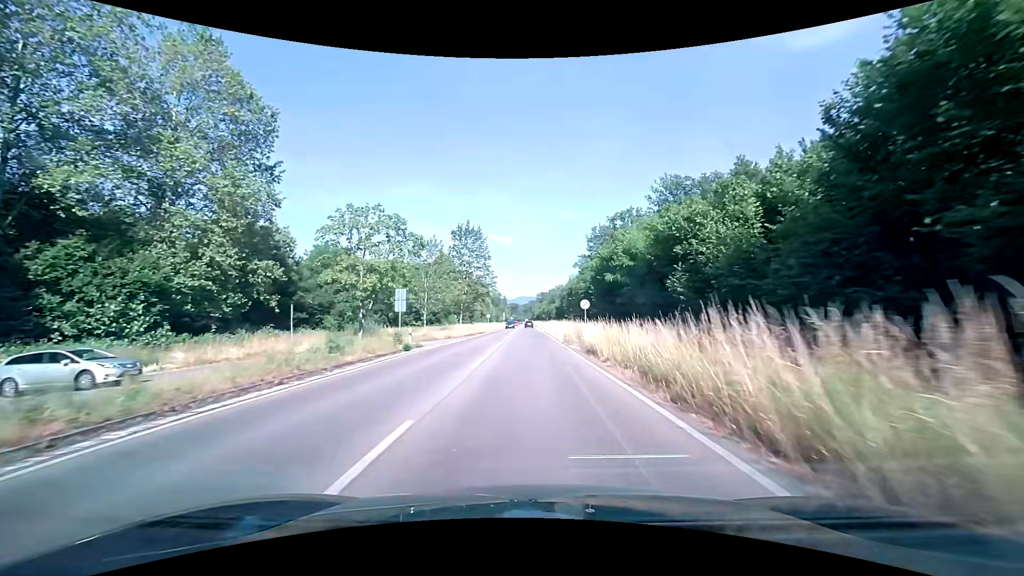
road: primary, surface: asphalt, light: Day
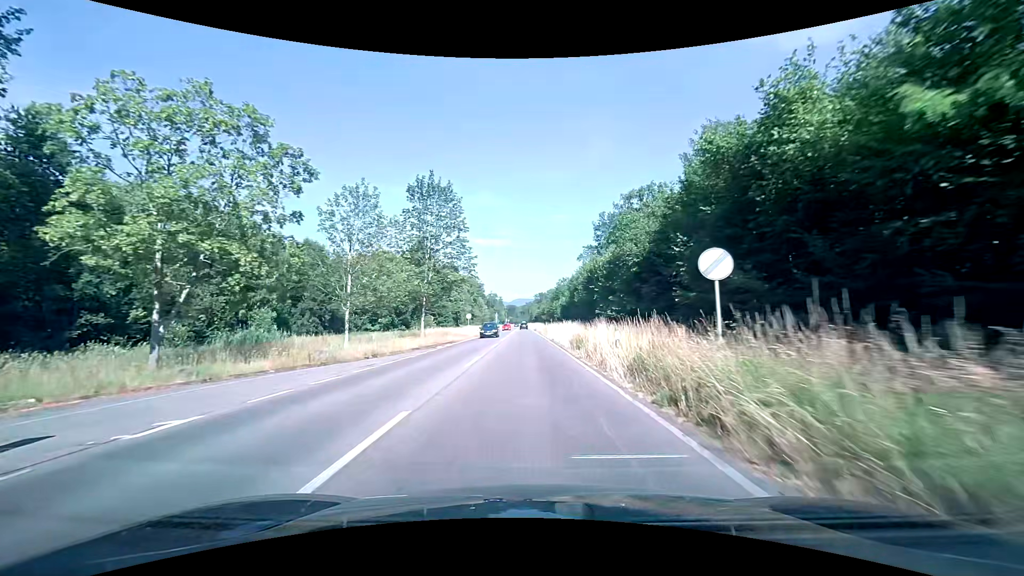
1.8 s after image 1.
(+0.1, +23.3) m; 0°
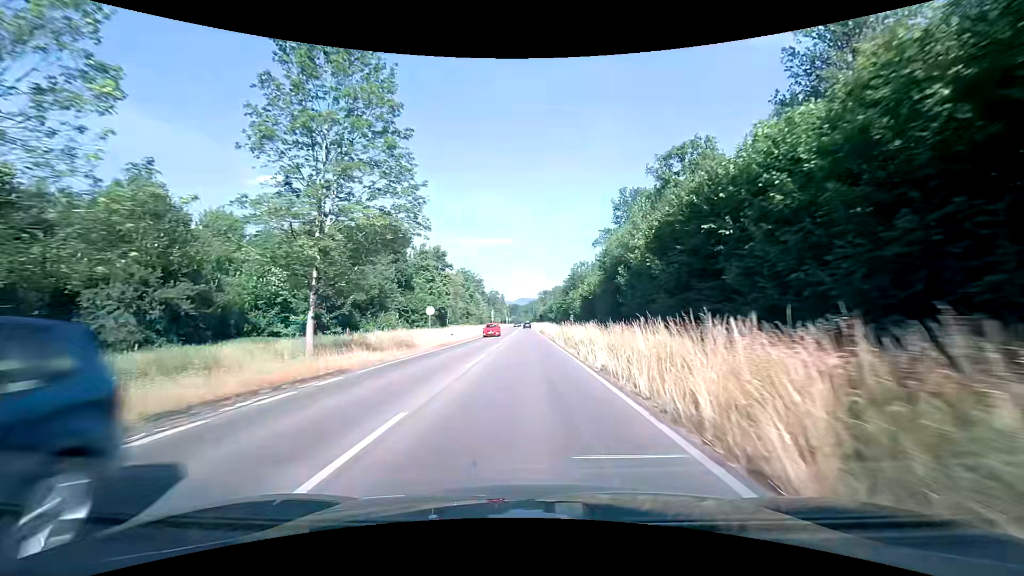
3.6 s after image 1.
(-0.1, +24.1) m; -1°
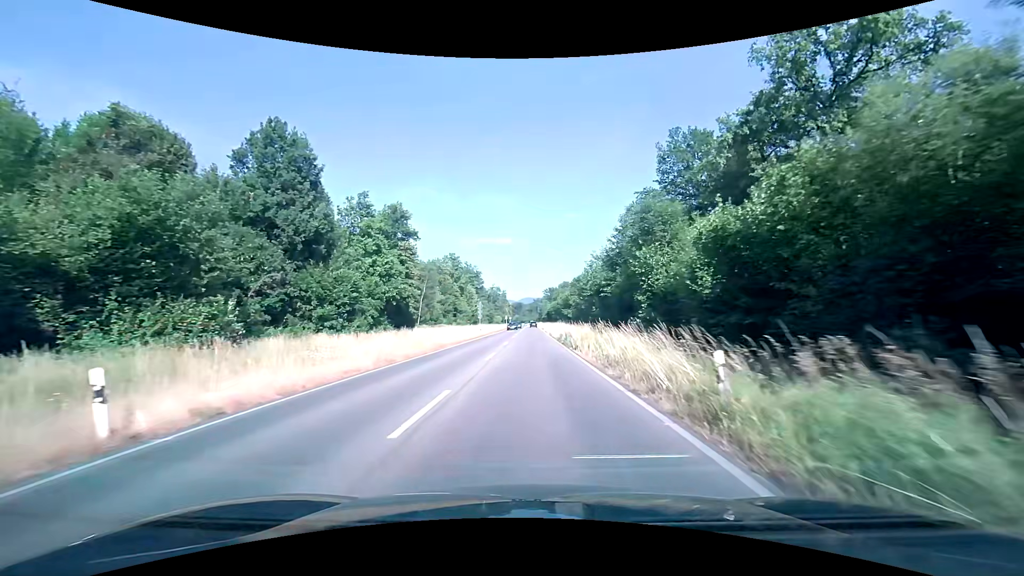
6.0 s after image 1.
(-0.2, +33.6) m; 0°
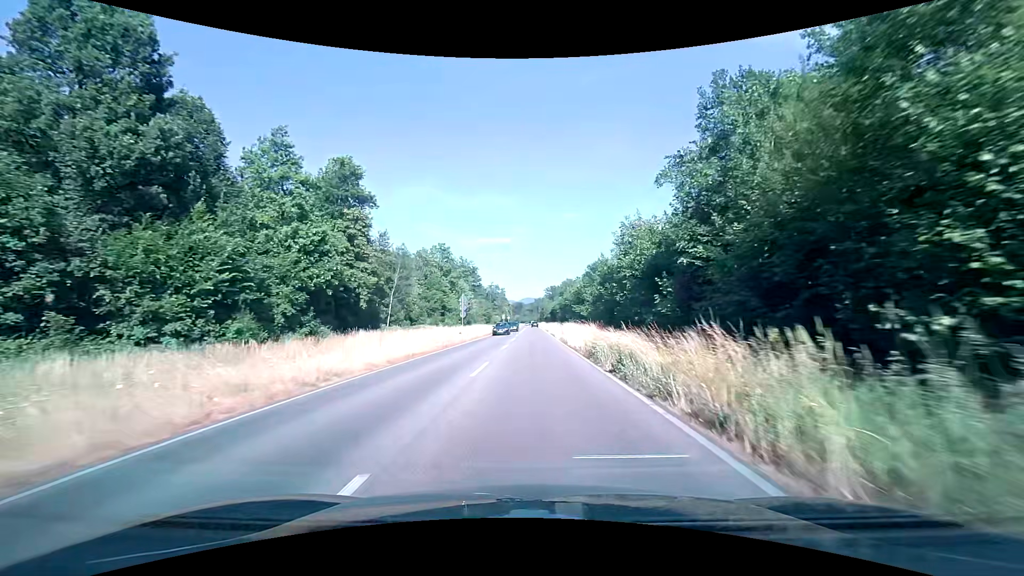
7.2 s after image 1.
(0.0, +17.6) m; 0°
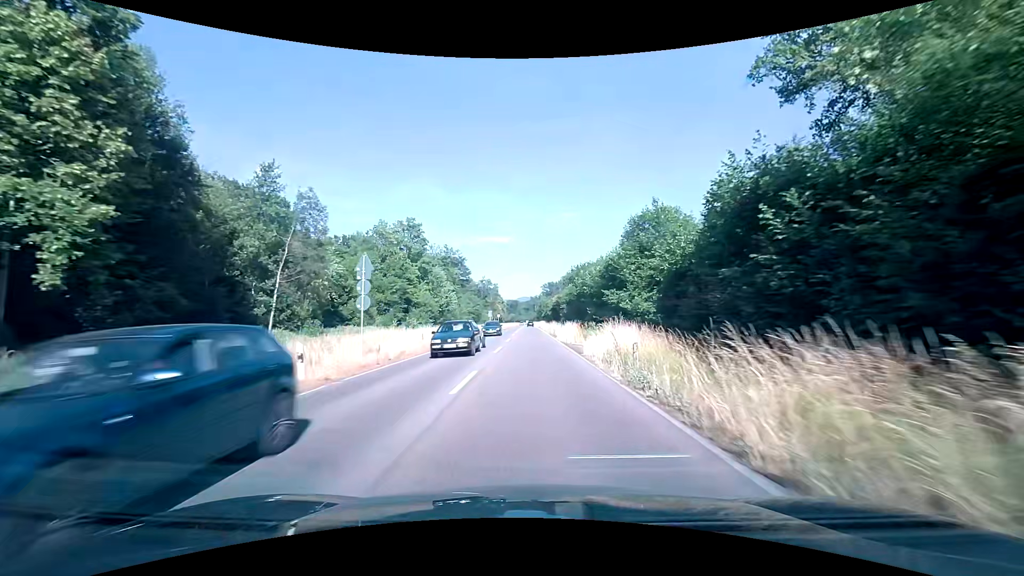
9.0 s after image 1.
(+0.3, +27.2) m; +1°
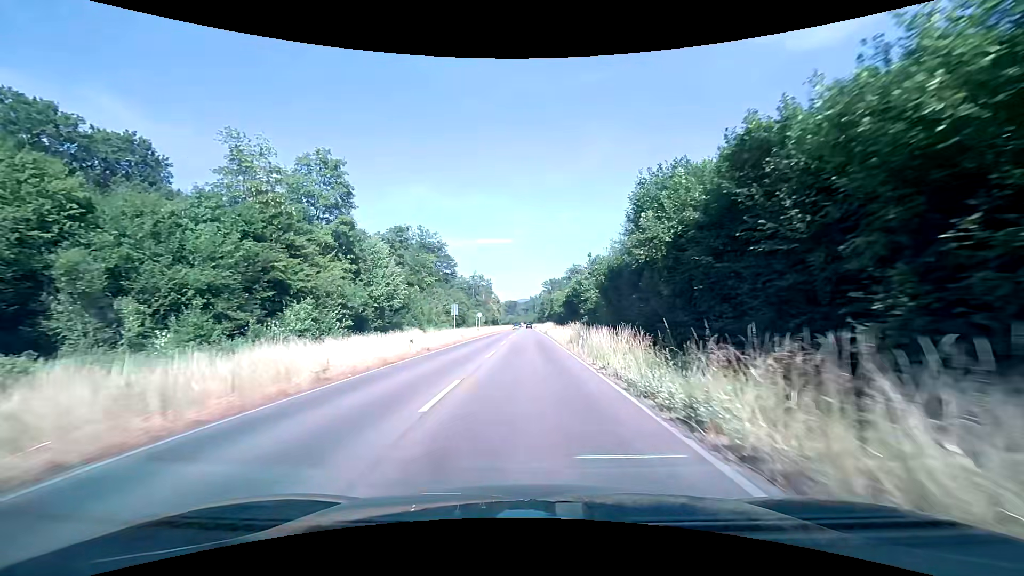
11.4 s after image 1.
(+0.3, +37.8) m; 0°
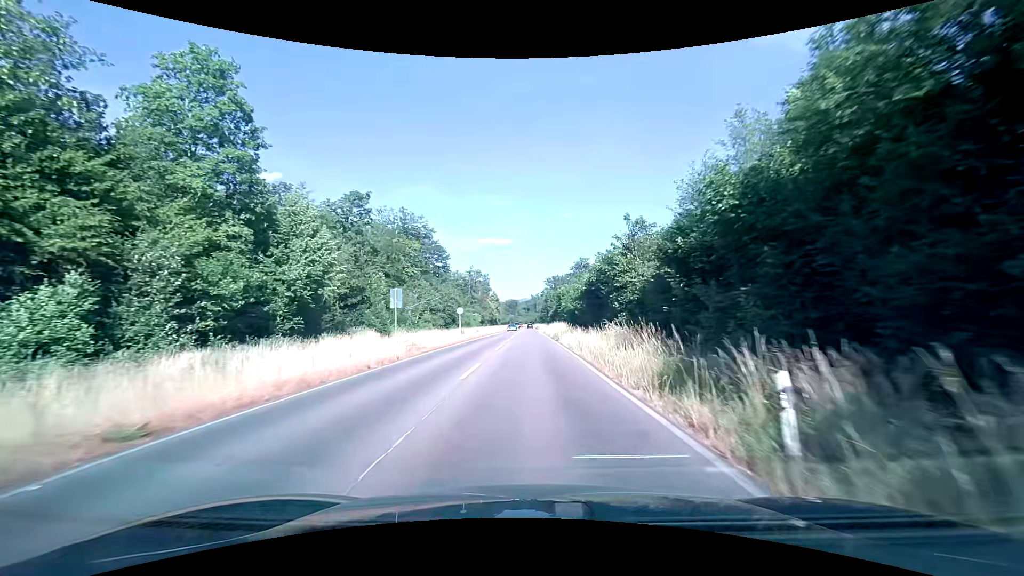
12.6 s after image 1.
(0.0, +19.7) m; 0°
(0, +10) (0, +20) (0, +30) (0, +40) (0, +50) (0, +60) (0, +70) (0, +80) (0, +90) (0, +100) m
